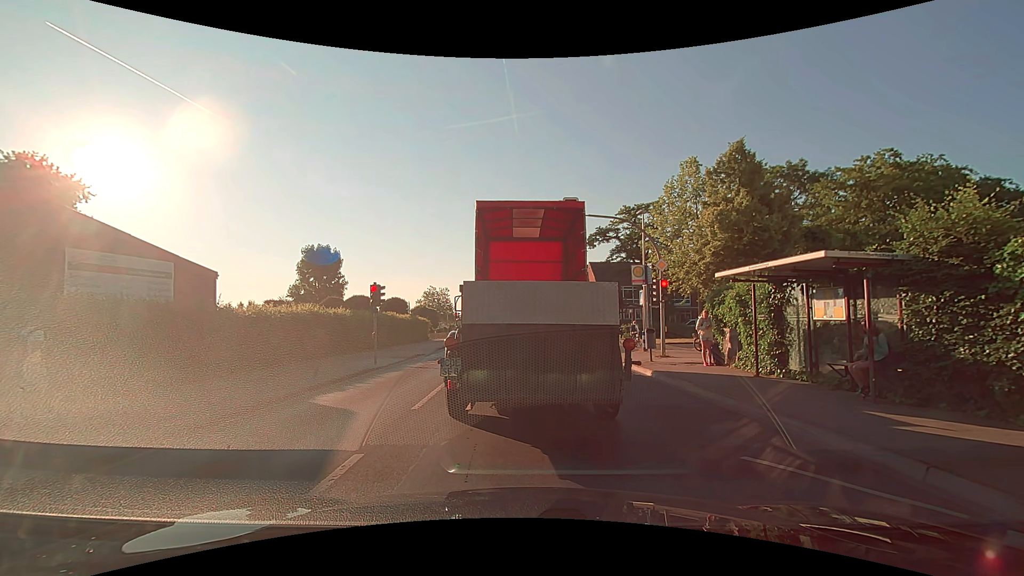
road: secondary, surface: asphalt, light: Day
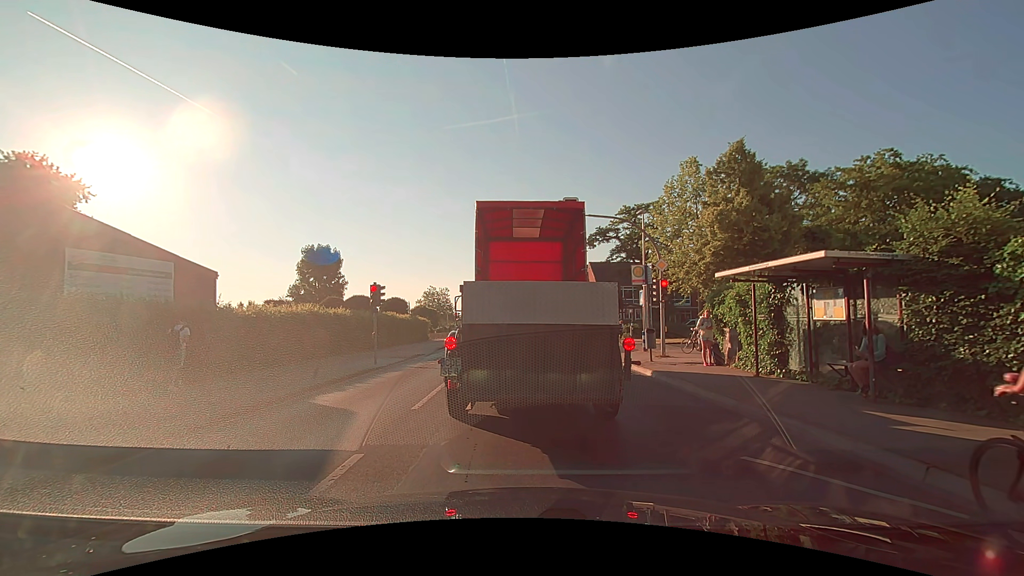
(0.0, 0.0) m; 0°
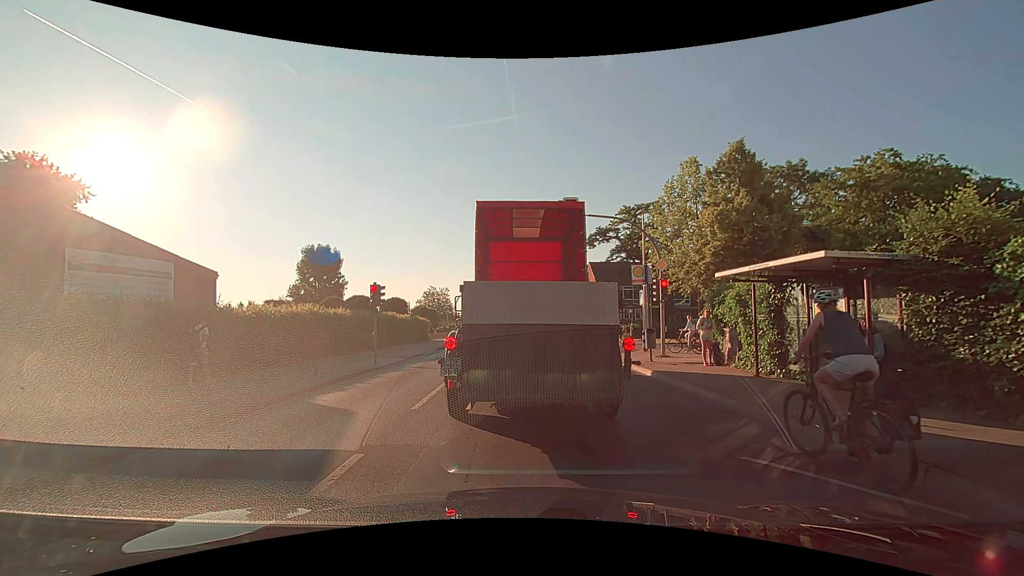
(0.0, 0.0) m; 0°
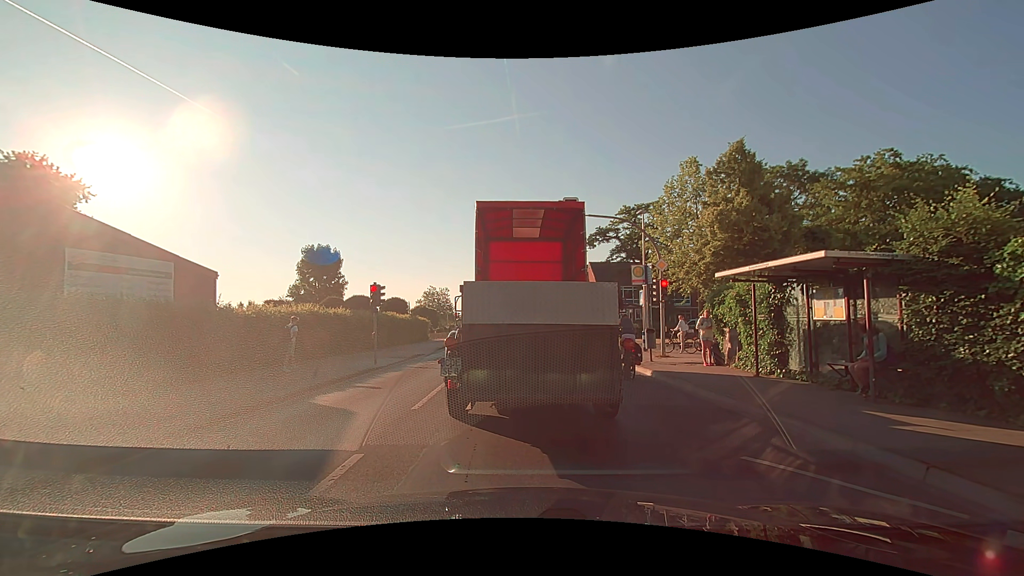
(0.0, 0.0) m; 0°
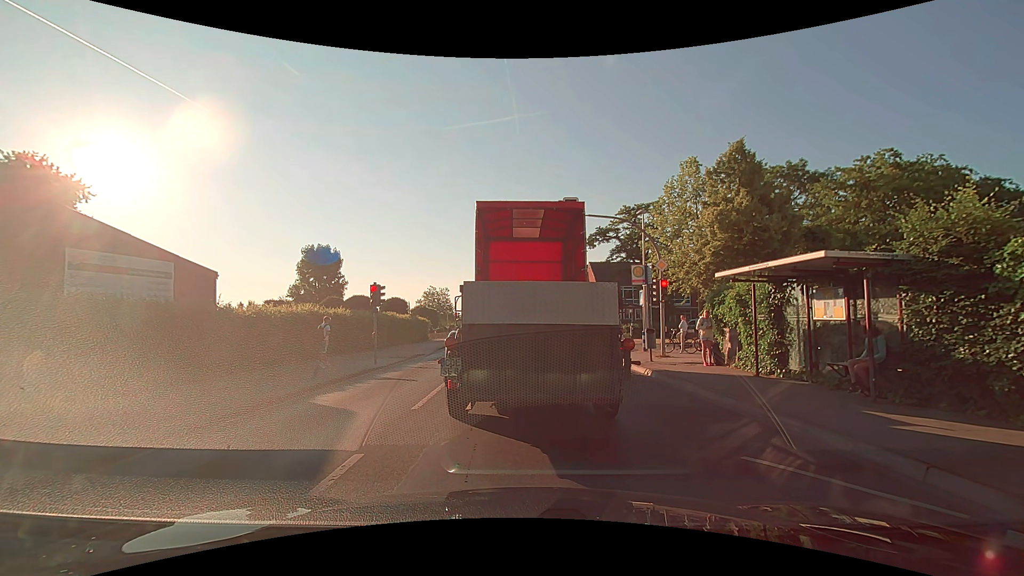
(0.0, 0.0) m; 0°
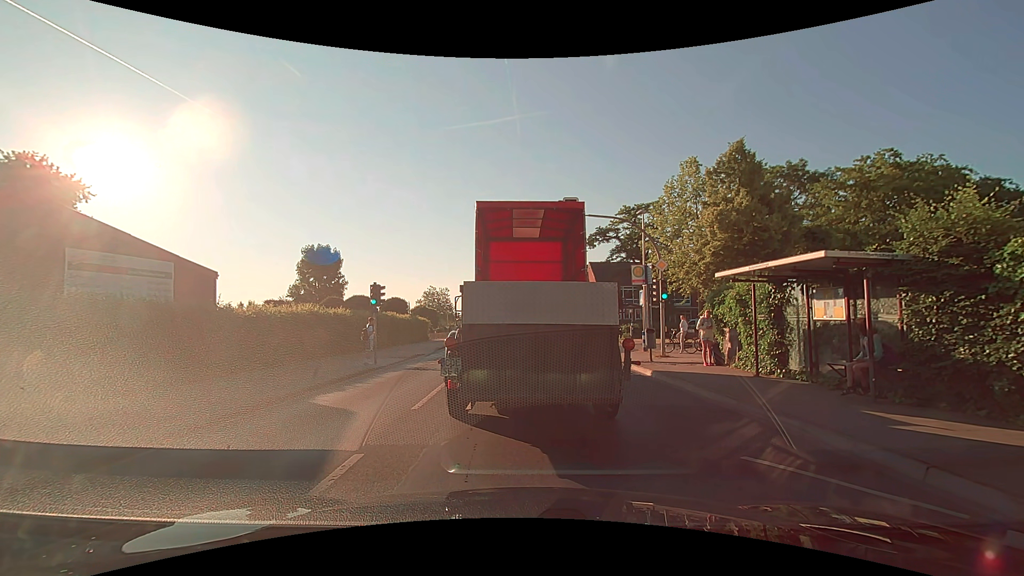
(0.0, 0.0) m; 0°
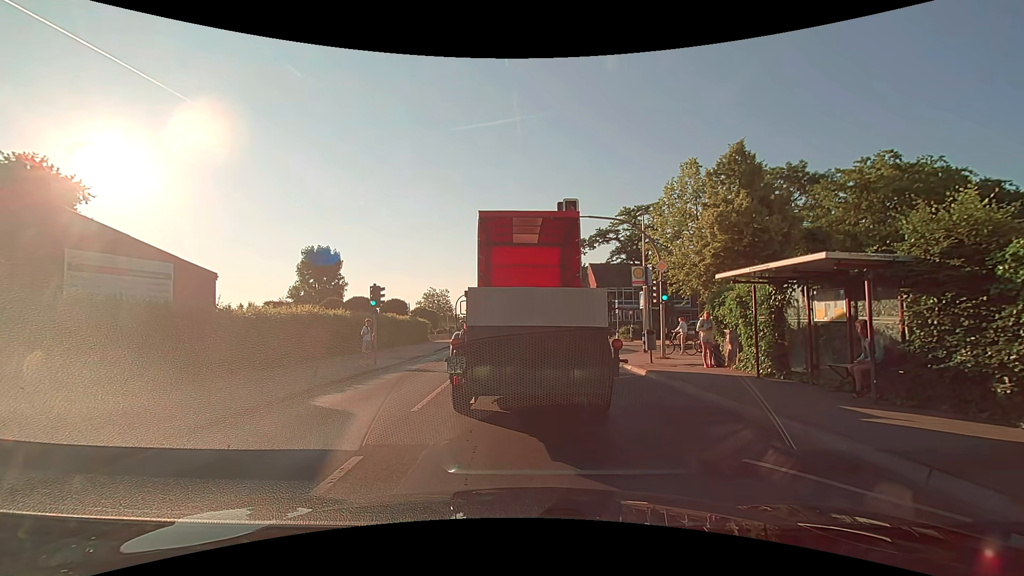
(0.0, 0.0) m; 0°
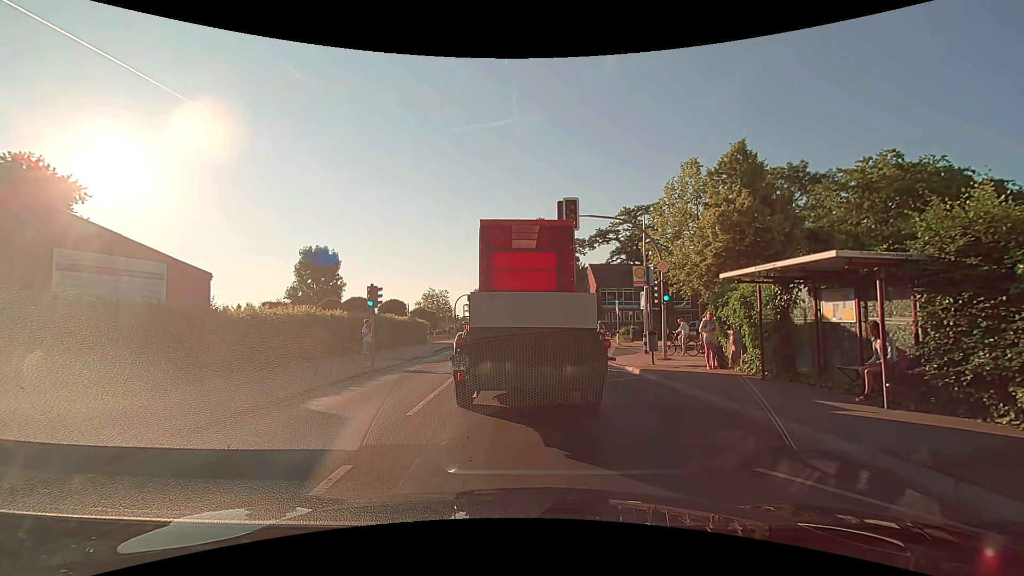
(0.0, +0.3) m; 0°
